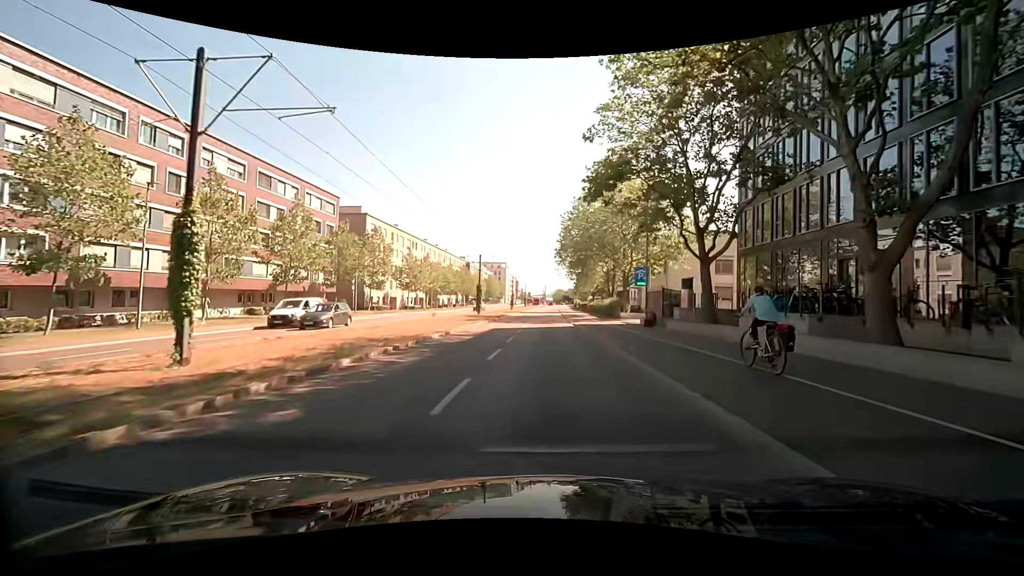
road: secondary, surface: asphalt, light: Day
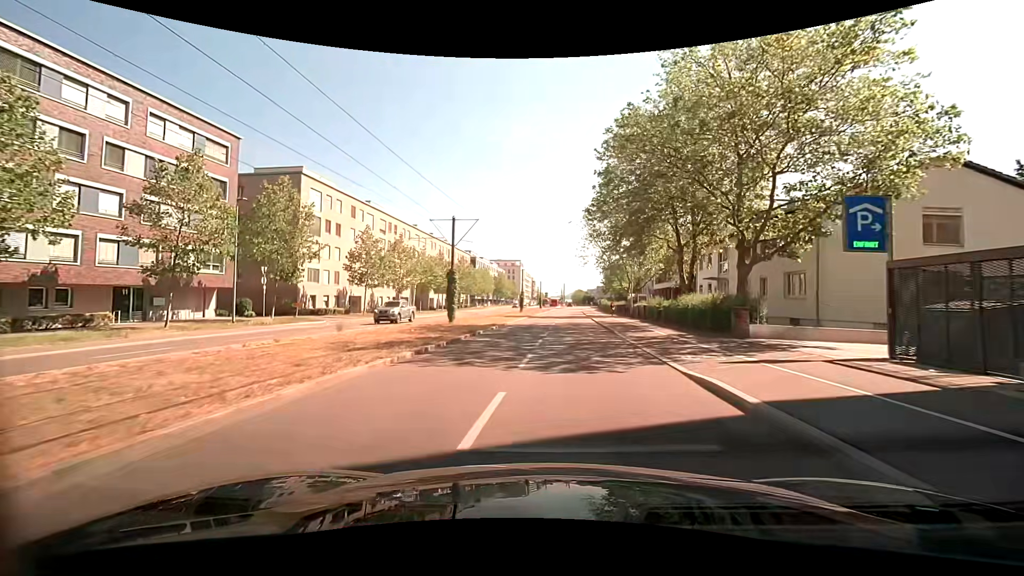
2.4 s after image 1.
(-0.1, +25.7) m; -1°
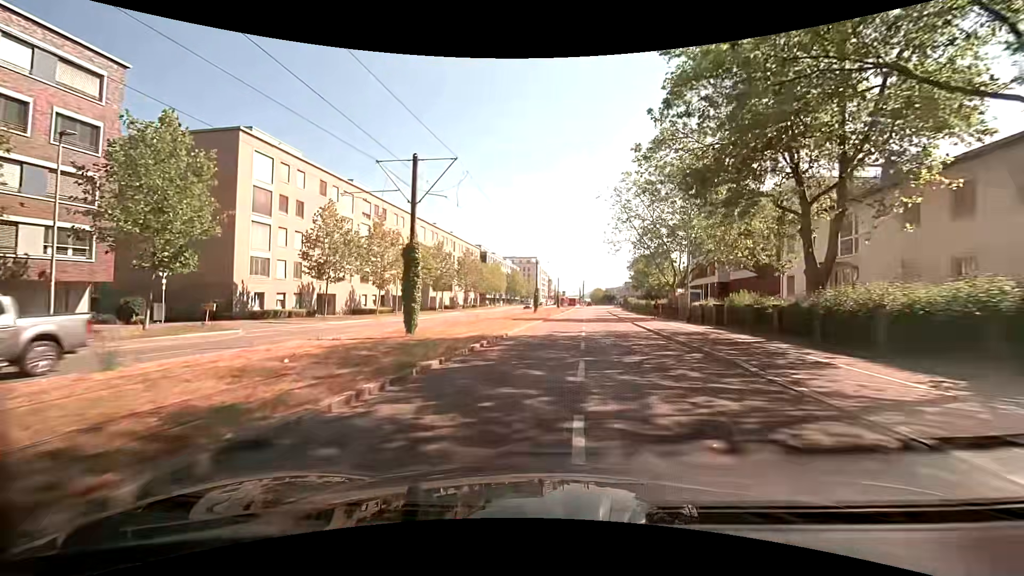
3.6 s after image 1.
(-0.4, +13.8) m; -3°
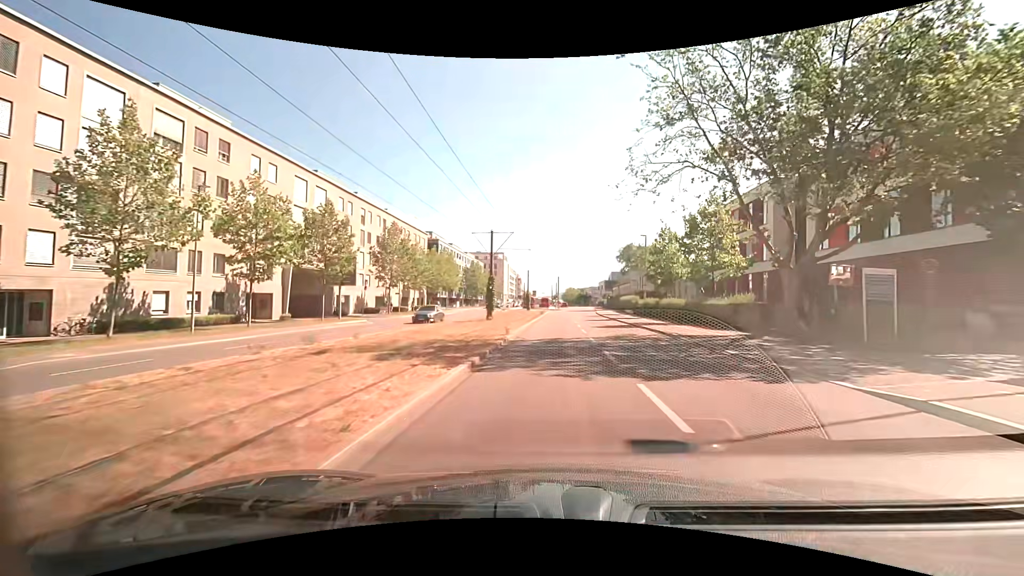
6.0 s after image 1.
(+0.8, +27.9) m; +3°
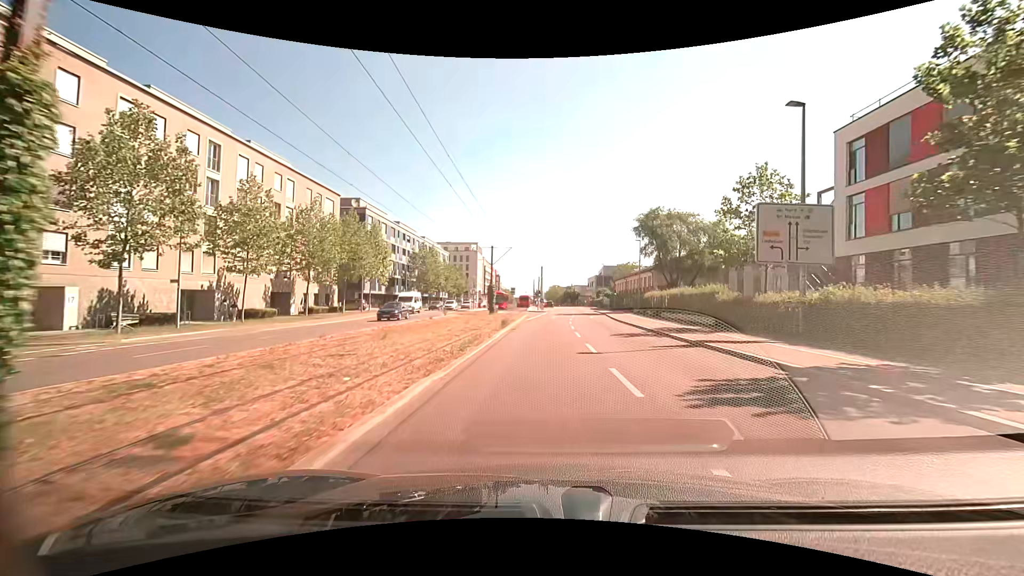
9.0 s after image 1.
(+0.9, +34.4) m; +2°
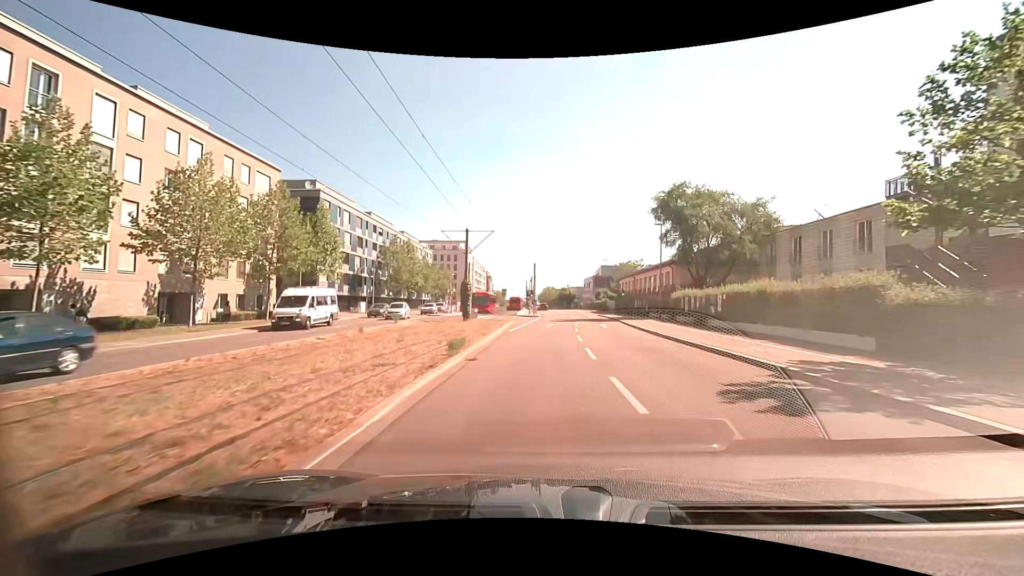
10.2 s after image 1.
(+0.1, +13.0) m; +1°
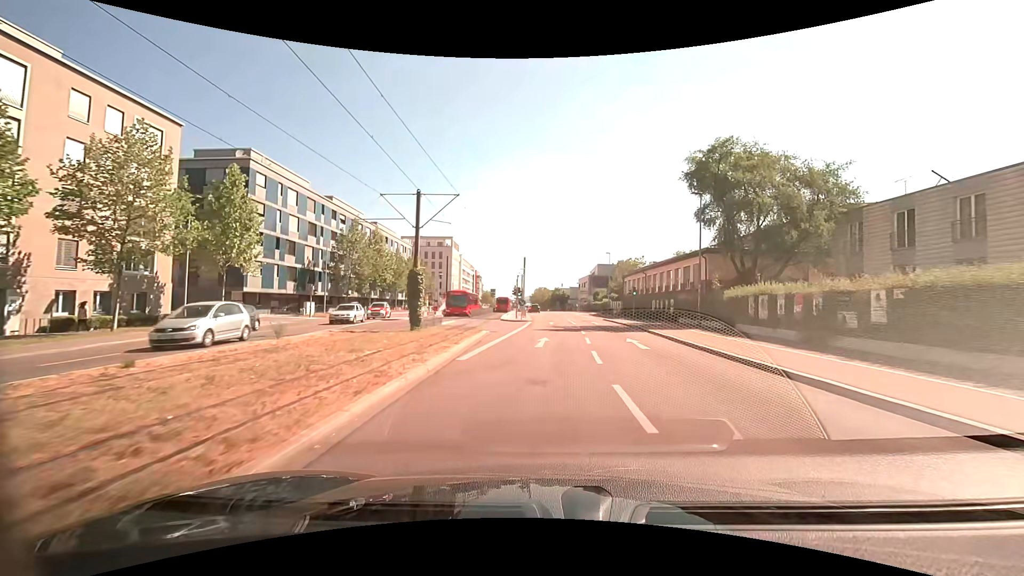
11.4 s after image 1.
(+0.1, +12.9) m; +1°
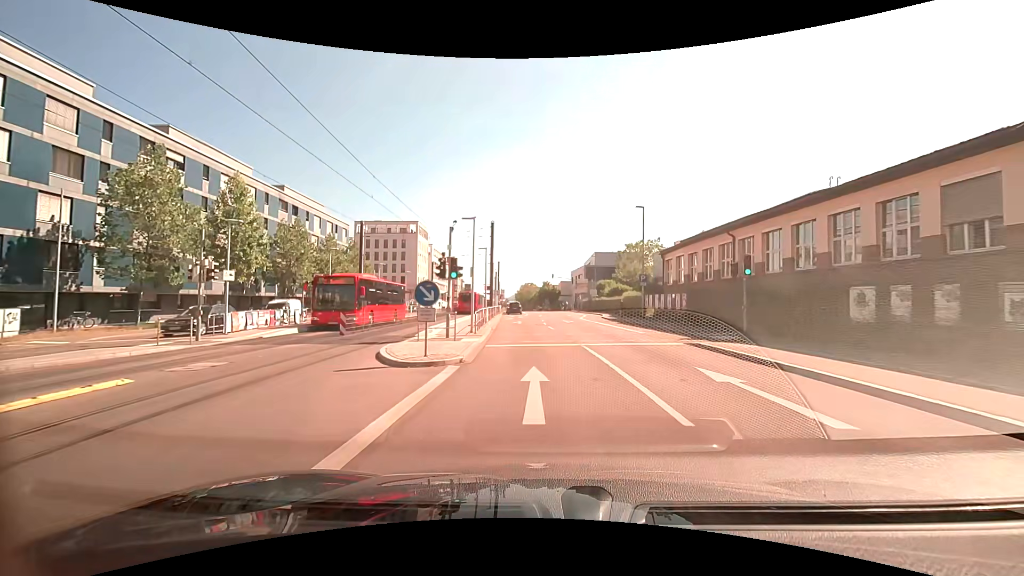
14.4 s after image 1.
(+0.5, +29.8) m; +1°
(0, +10) (0, +20) (-1, +30) (-2, +40) (-2, +50) (-3, +60) (-3, +70) (-4, +80) (-4, +90) (-6, +100) m
